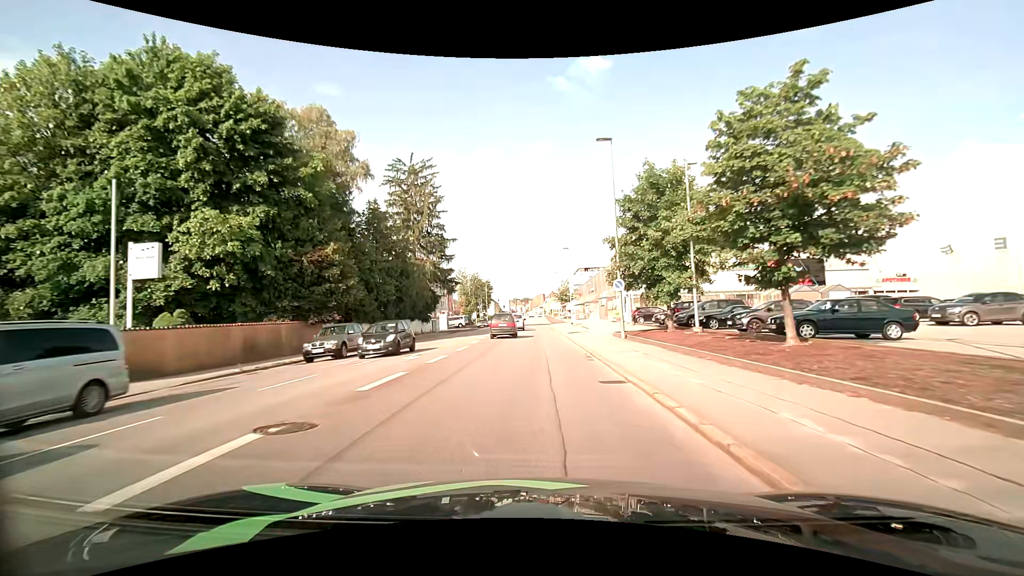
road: tertiary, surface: asphalt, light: Day
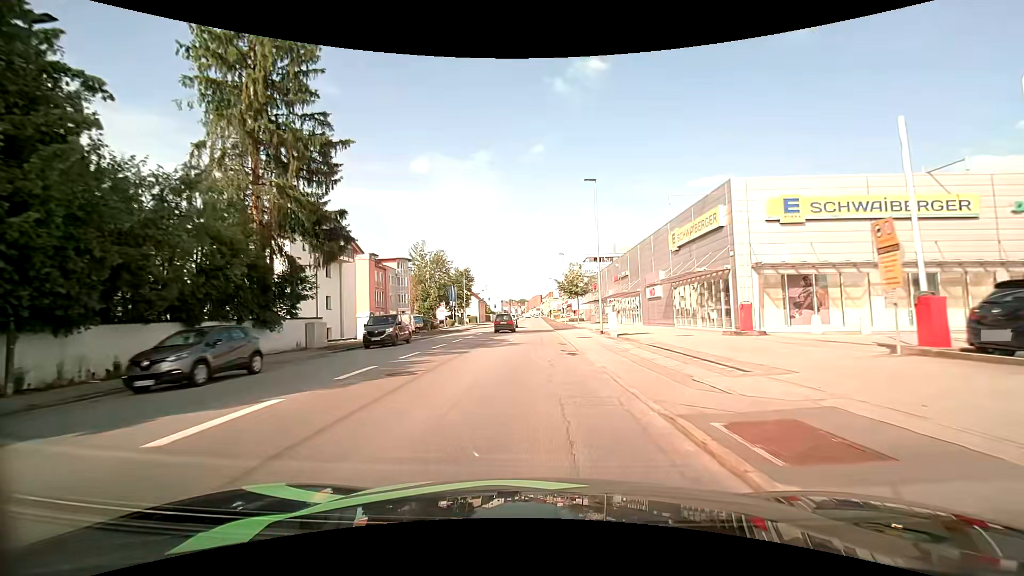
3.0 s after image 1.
(+0.1, +34.4) m; 0°
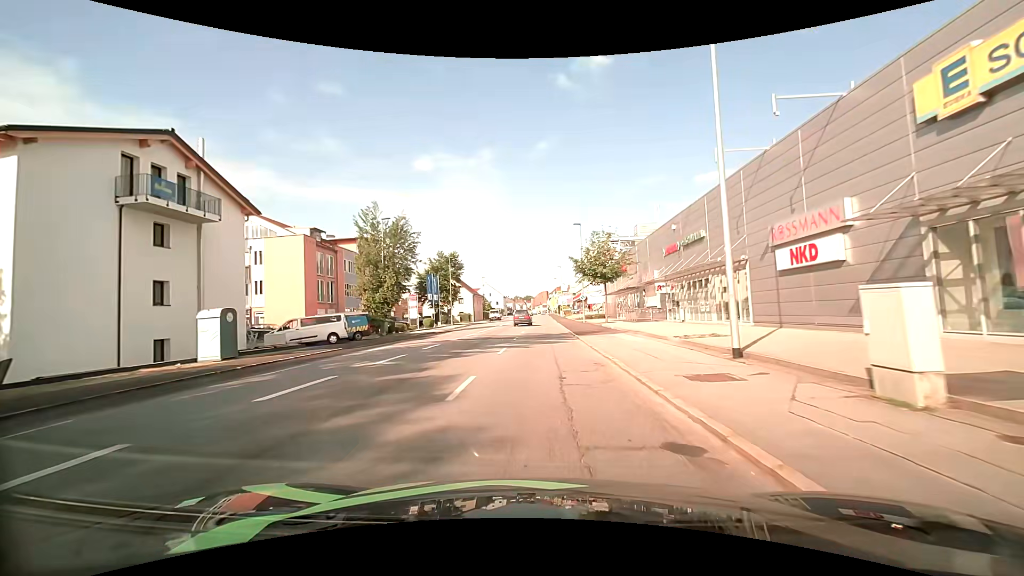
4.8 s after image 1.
(0.0, +21.2) m; 0°
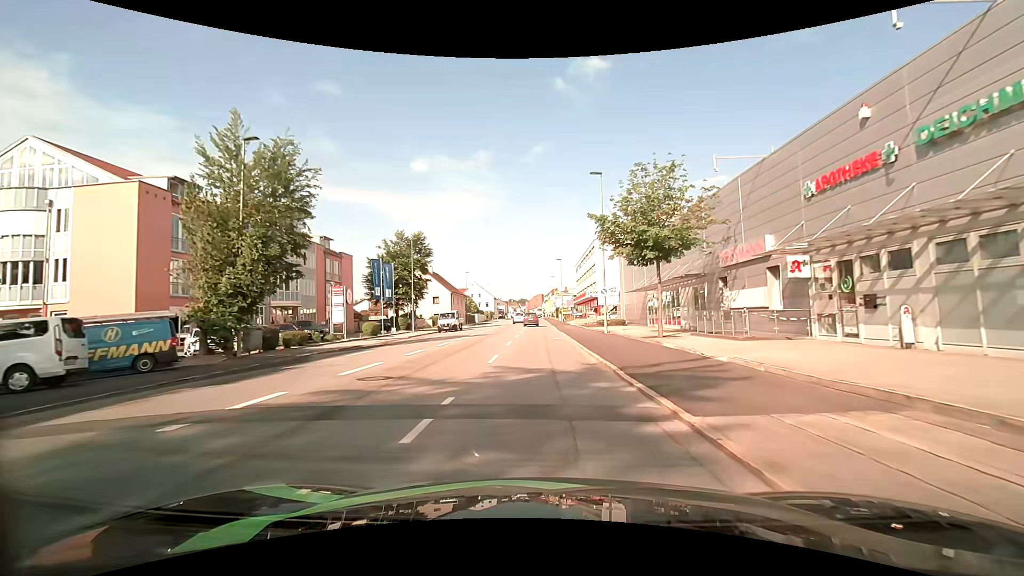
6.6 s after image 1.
(+0.1, +20.2) m; +1°
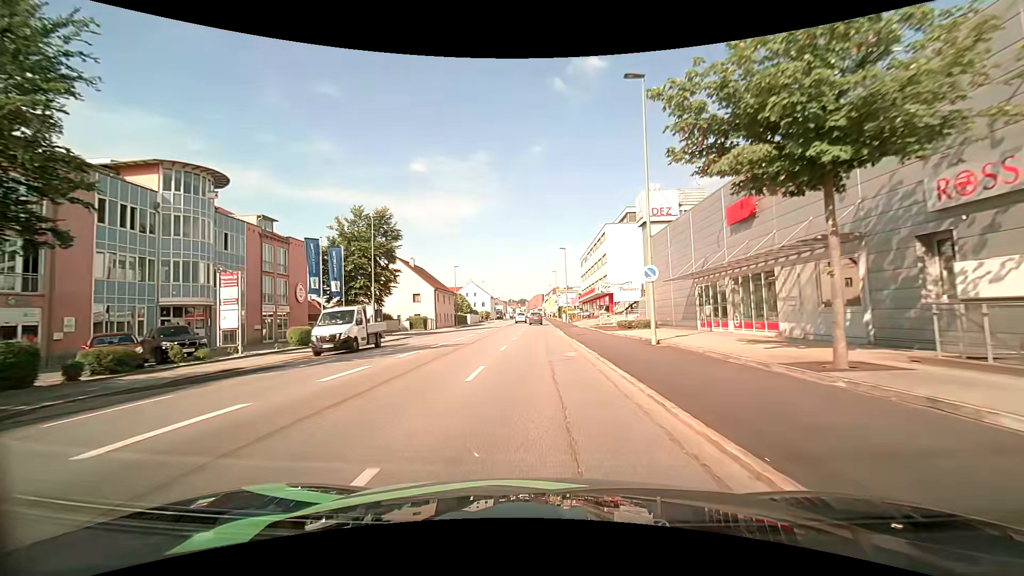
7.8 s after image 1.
(0.0, +13.2) m; 0°
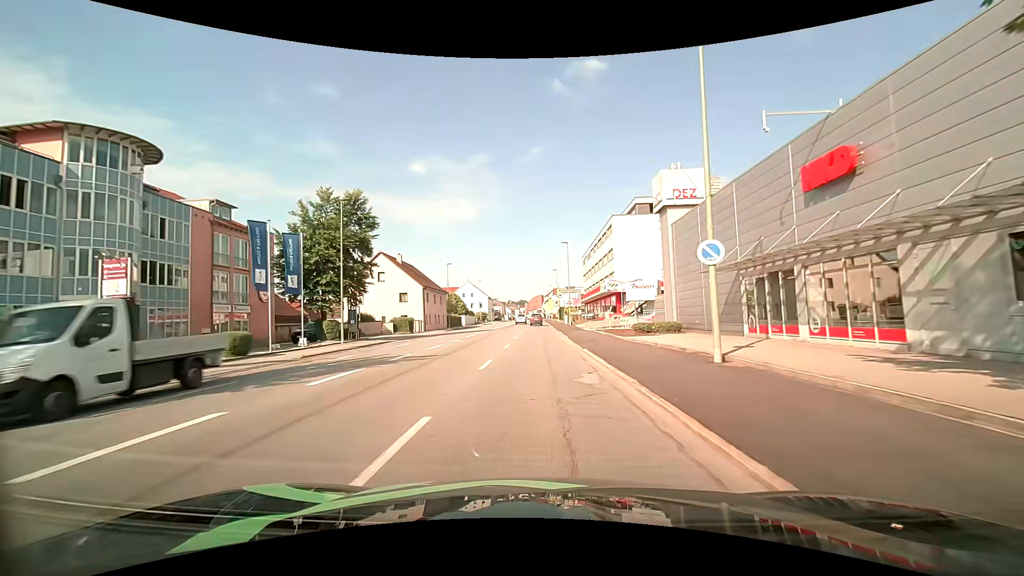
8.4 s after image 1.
(0.0, +6.6) m; 0°
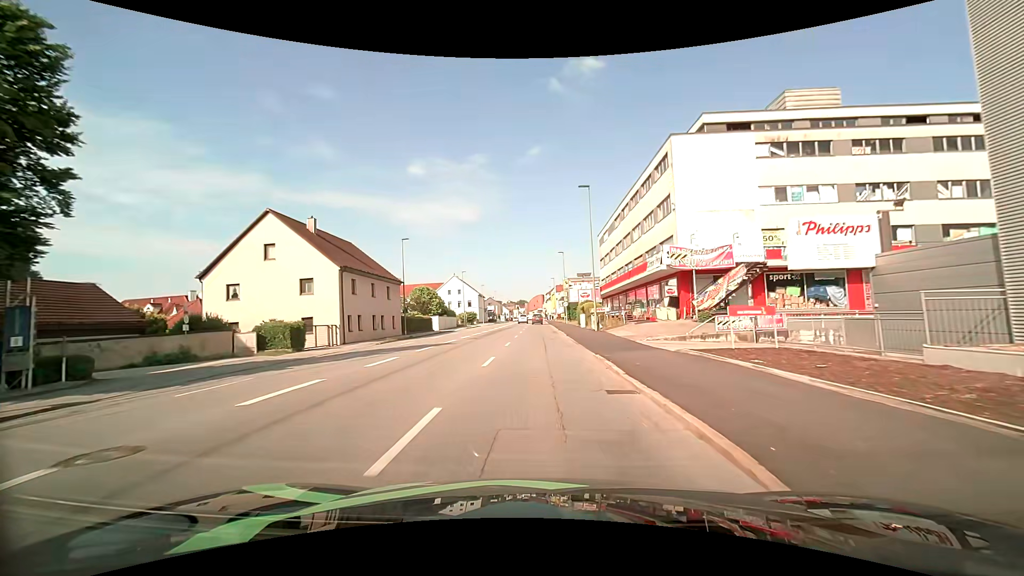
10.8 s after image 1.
(0.0, +26.5) m; 0°
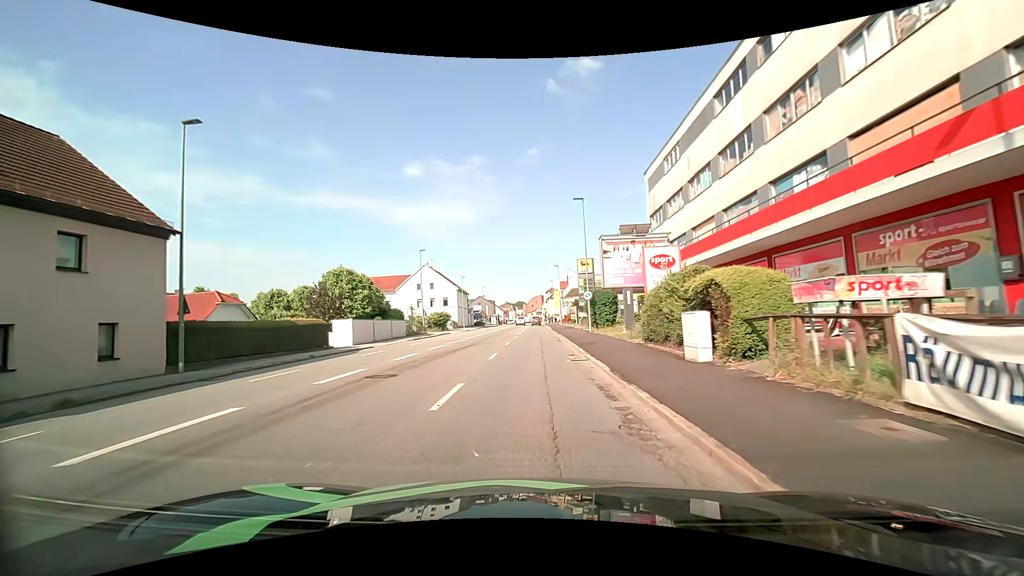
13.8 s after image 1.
(-0.1, +33.1) m; -1°
(0, +10) (0, +20) (0, +30) (0, +40) (0, +50) (+1, +60) (+1, +70) (+1, +80) (+1, +90) (+1, +100) m
